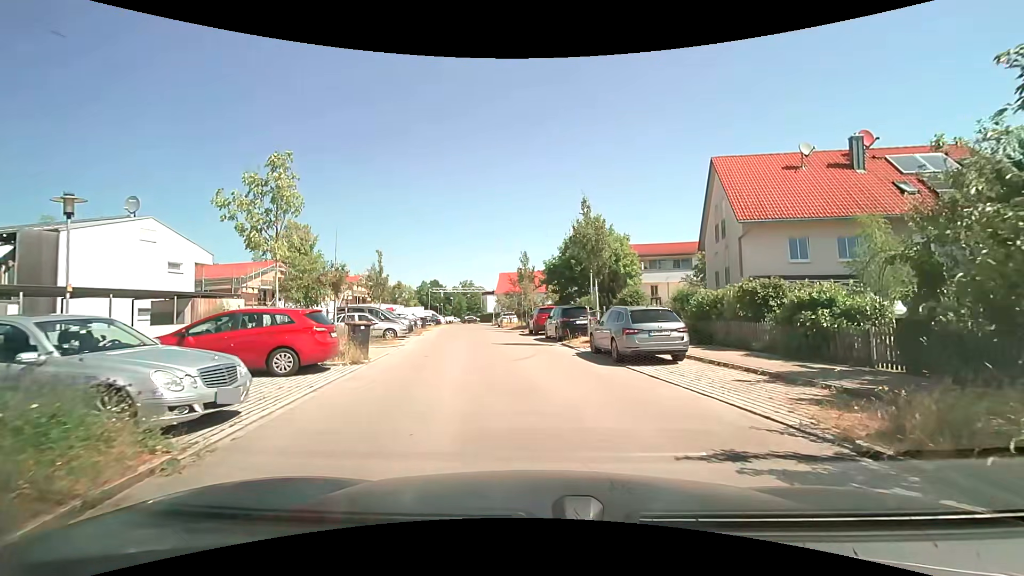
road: residential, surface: asphalt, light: Day
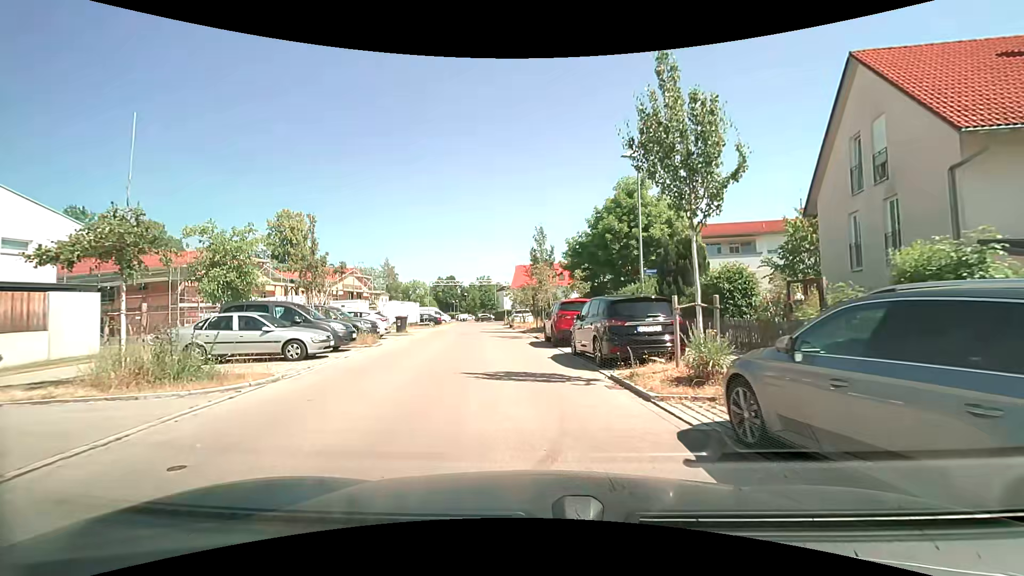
(+0.1, +11.4) m; -2°
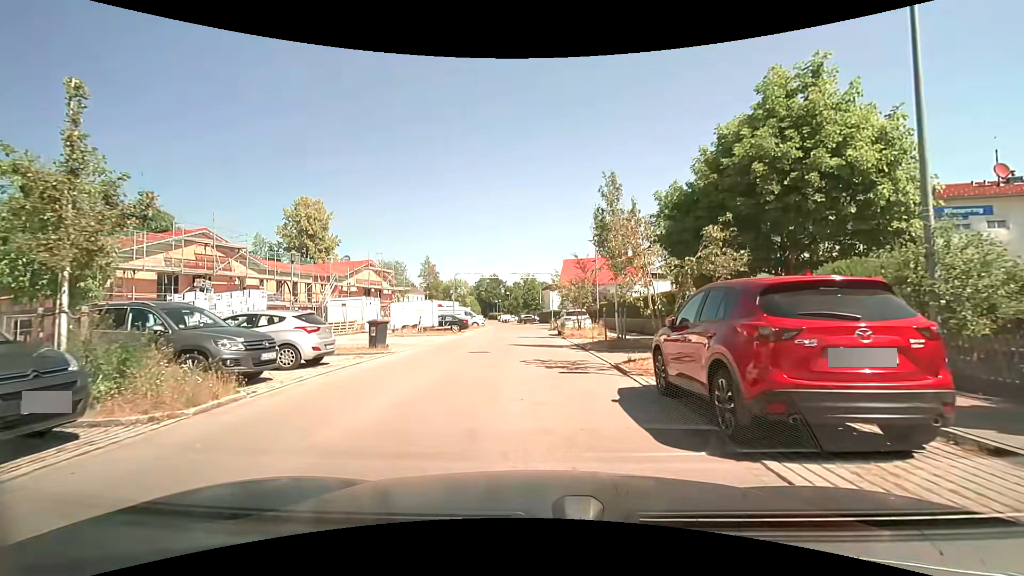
(-0.7, +12.6) m; -6°
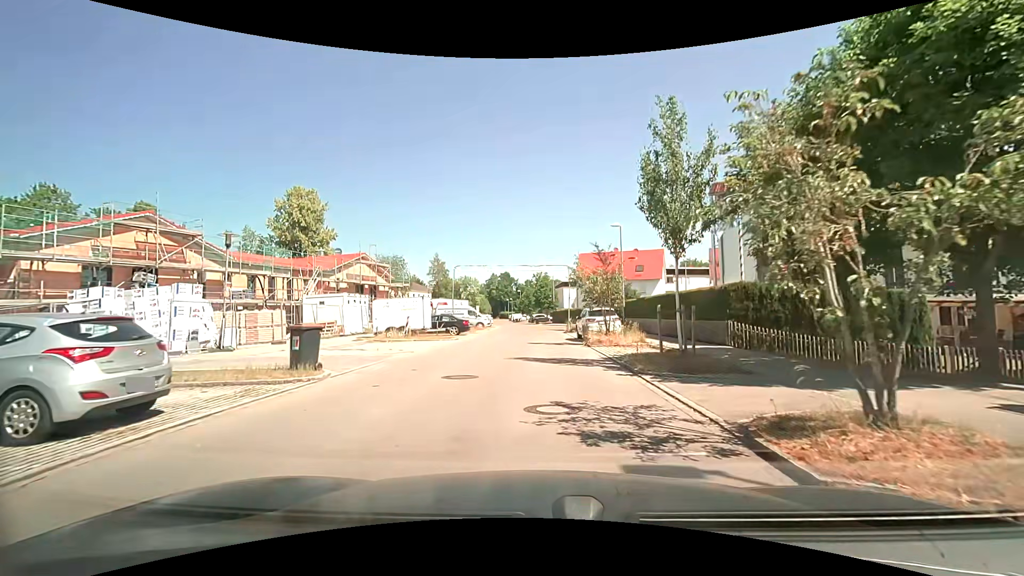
(0.0, +6.7) m; -1°
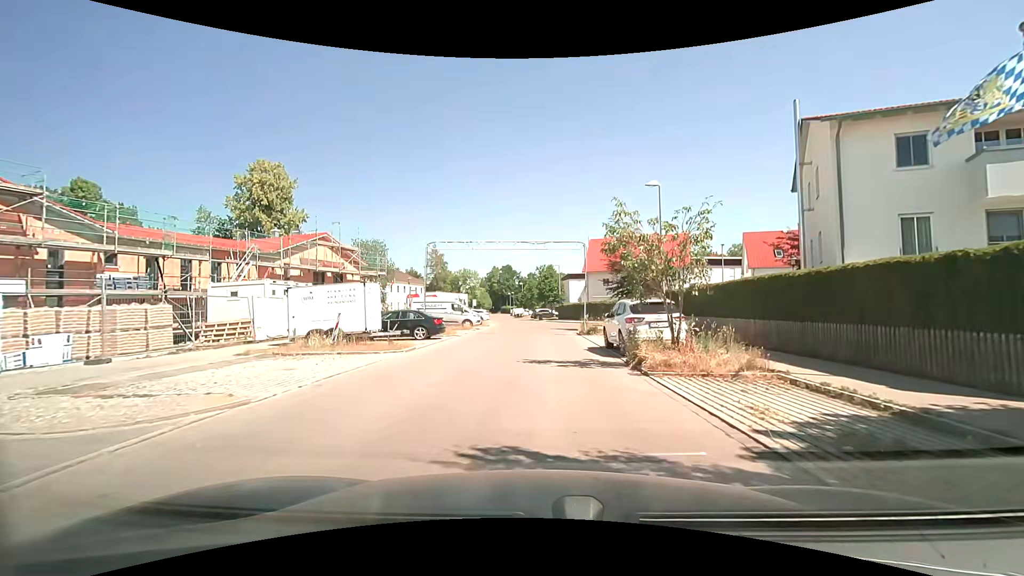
(-0.1, +10.4) m; -1°
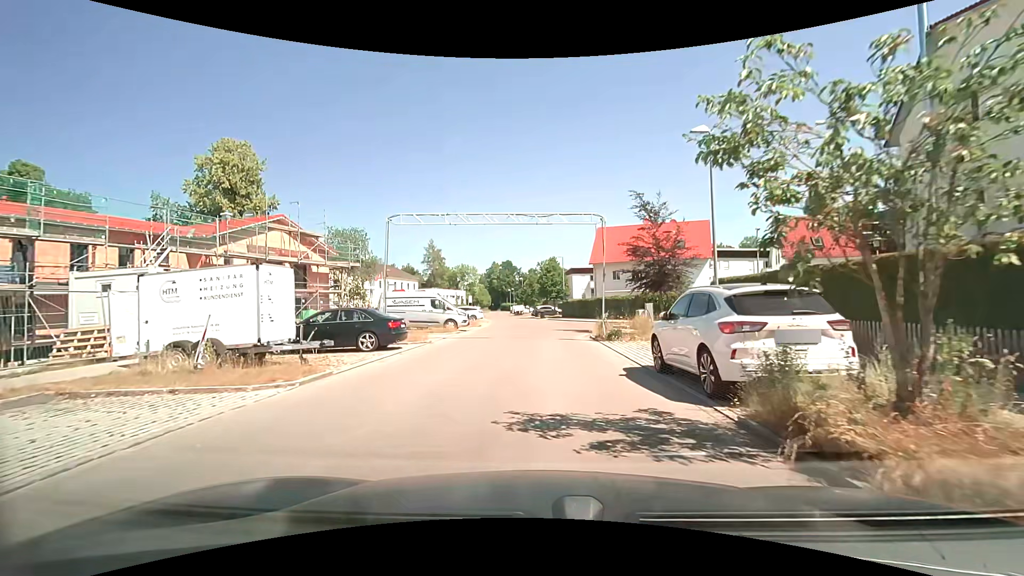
(+0.1, +7.3) m; +1°
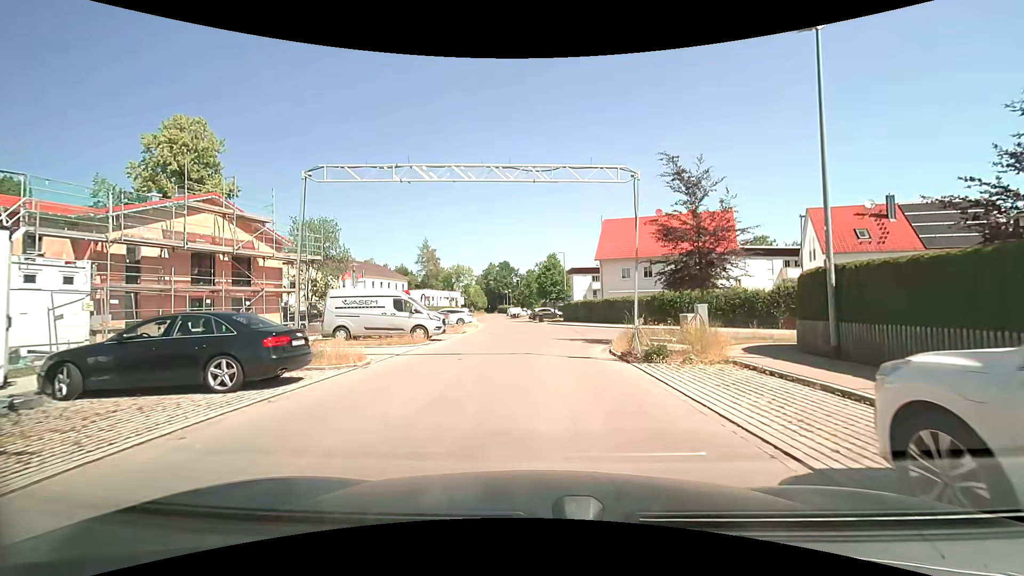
(0.0, +7.1) m; 0°
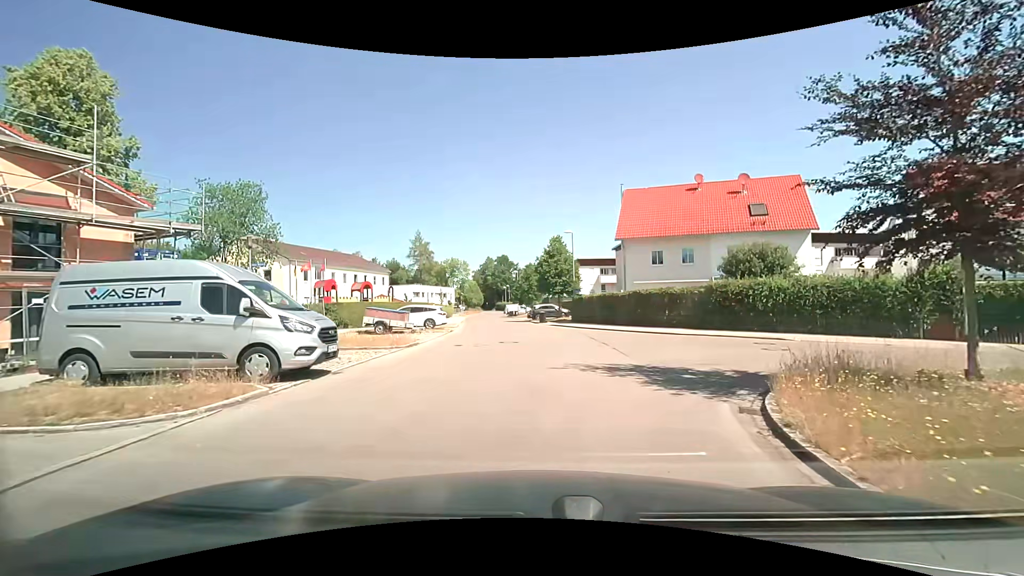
(0.0, +12.2) m; 0°
(+1, +10) (+7, +17) (+17, +15) (+27, +13) (+36, +9) (+46, +5) (+55, +2) (+64, -2) (+73, -6) (+83, -9) m
